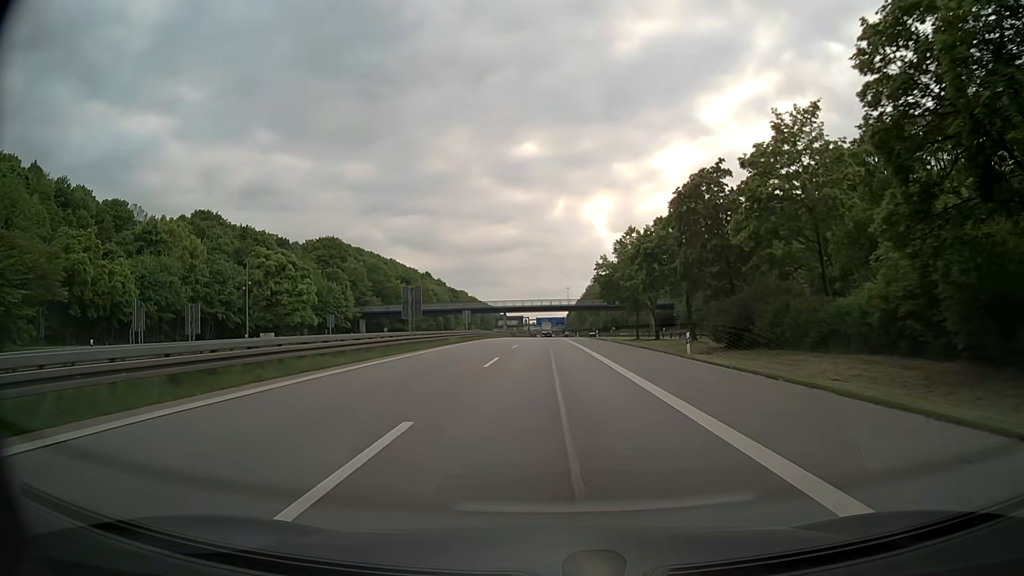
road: motorway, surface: asphalt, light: Day
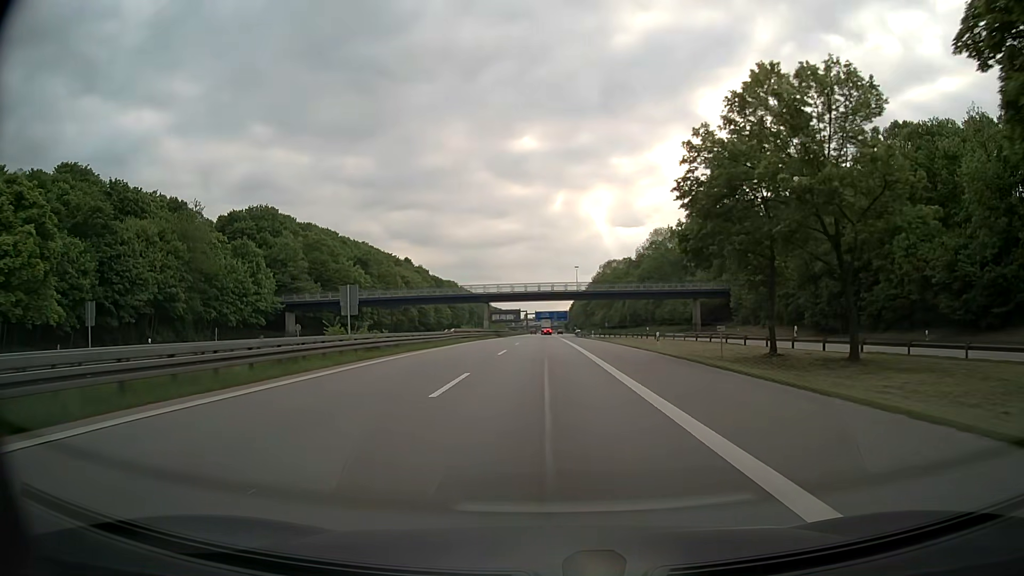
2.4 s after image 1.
(+0.2, +43.7) m; 0°
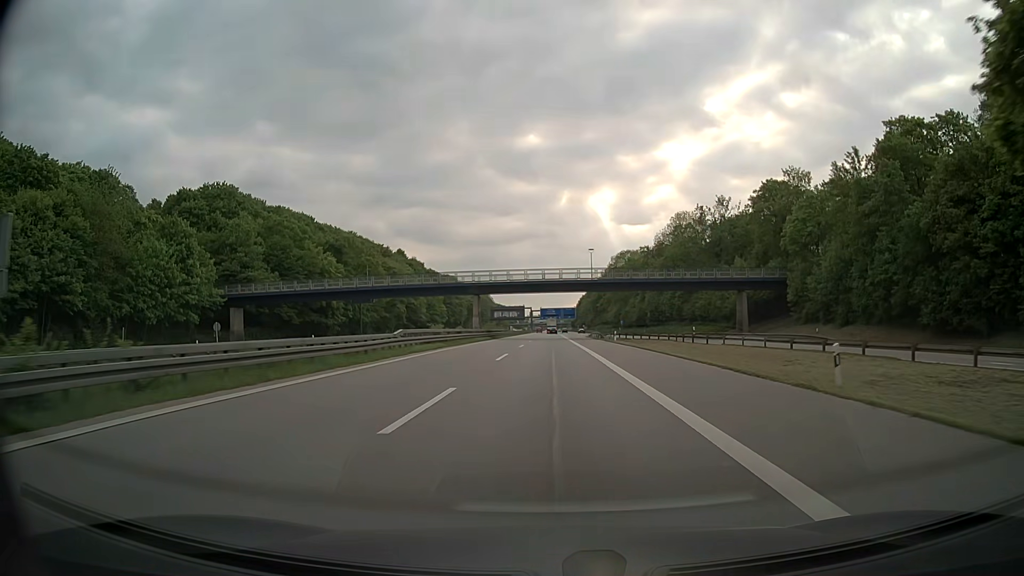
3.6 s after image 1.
(0.0, +21.7) m; 0°
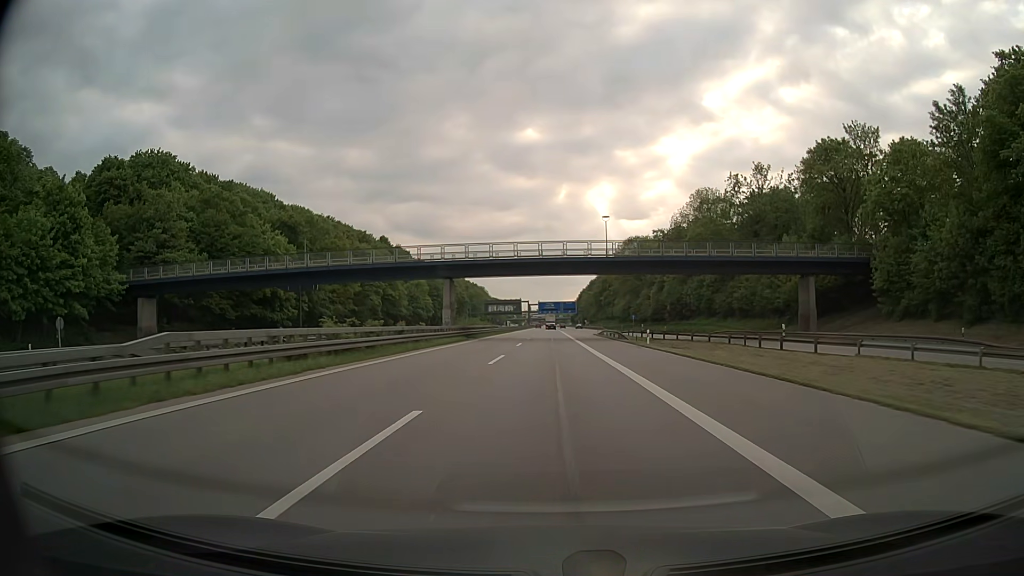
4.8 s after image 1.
(0.0, +21.7) m; 0°
(0, +10) (0, +20) (0, +30) (0, +40) (0, +50) (0, +60) (0, +70) (0, +80) (0, +90) (+1, +100) m
